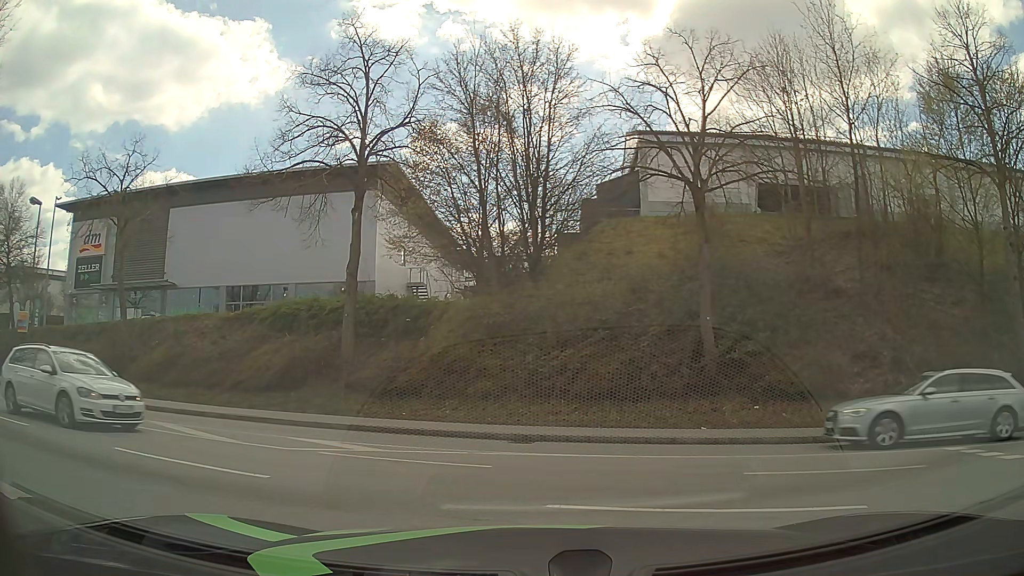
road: tertiary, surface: asphalt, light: Day
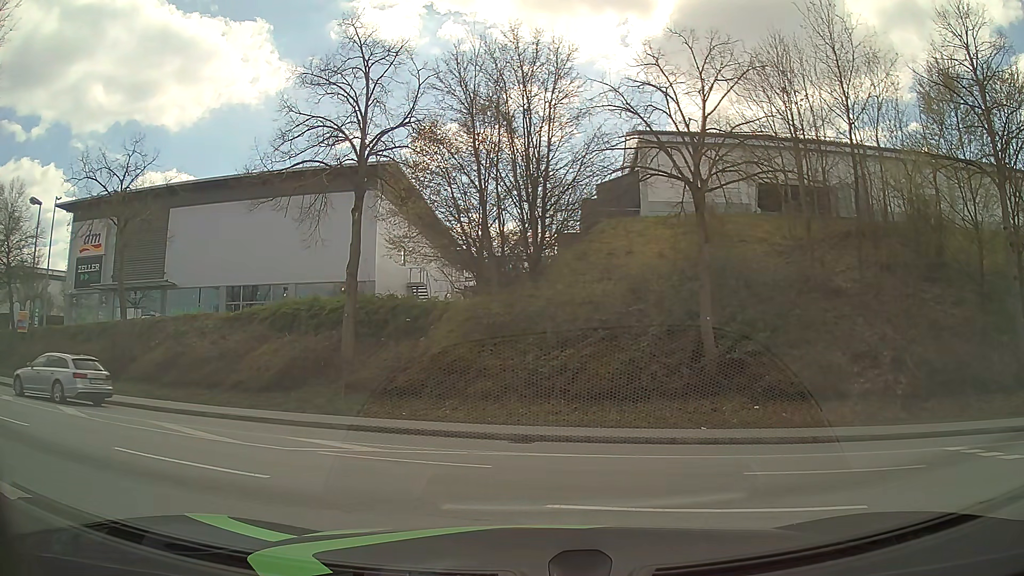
(0.0, 0.0) m; 0°
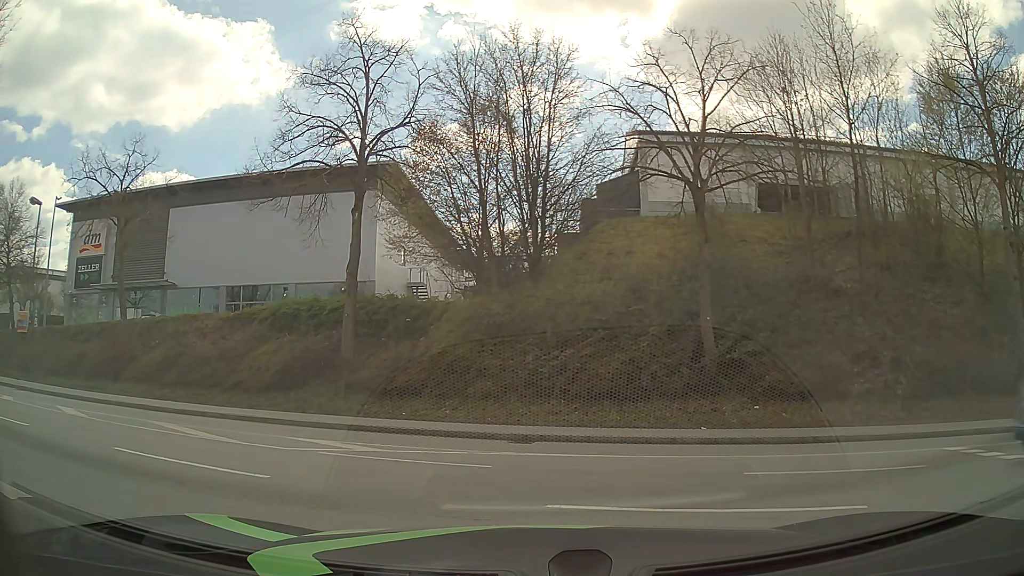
(0.0, 0.0) m; 0°
